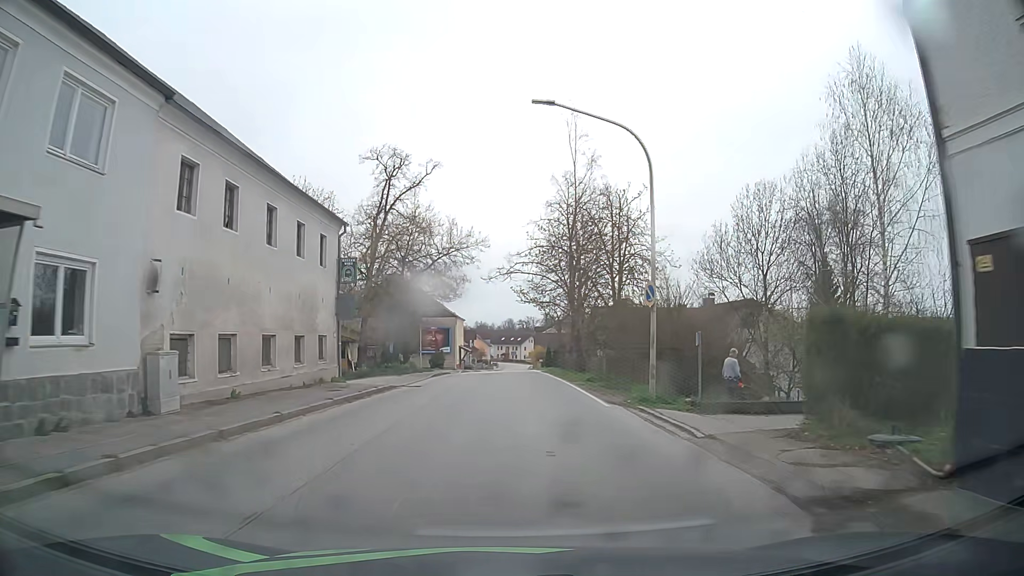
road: secondary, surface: asphalt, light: Day
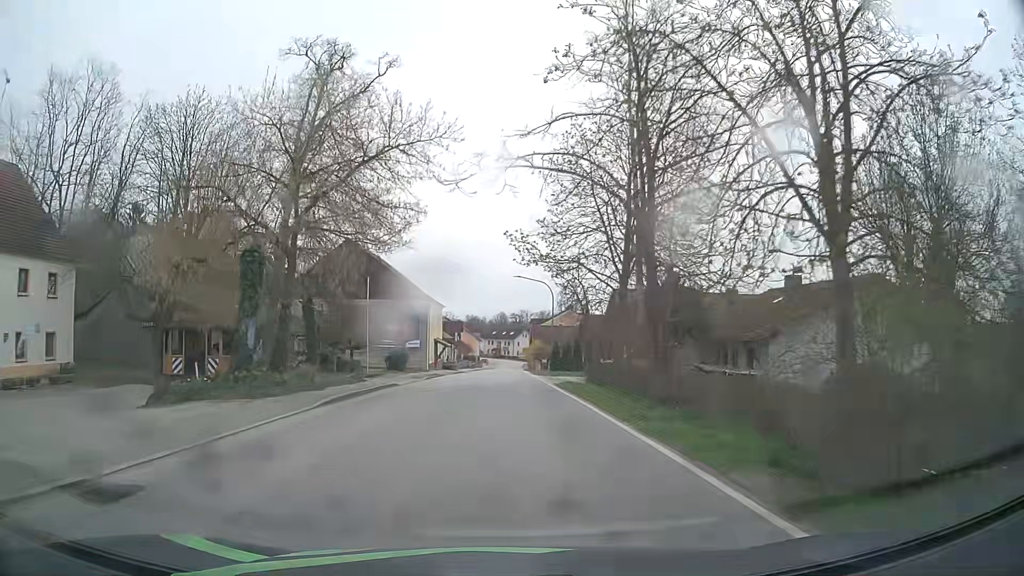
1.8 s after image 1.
(+0.4, +20.2) m; +1°
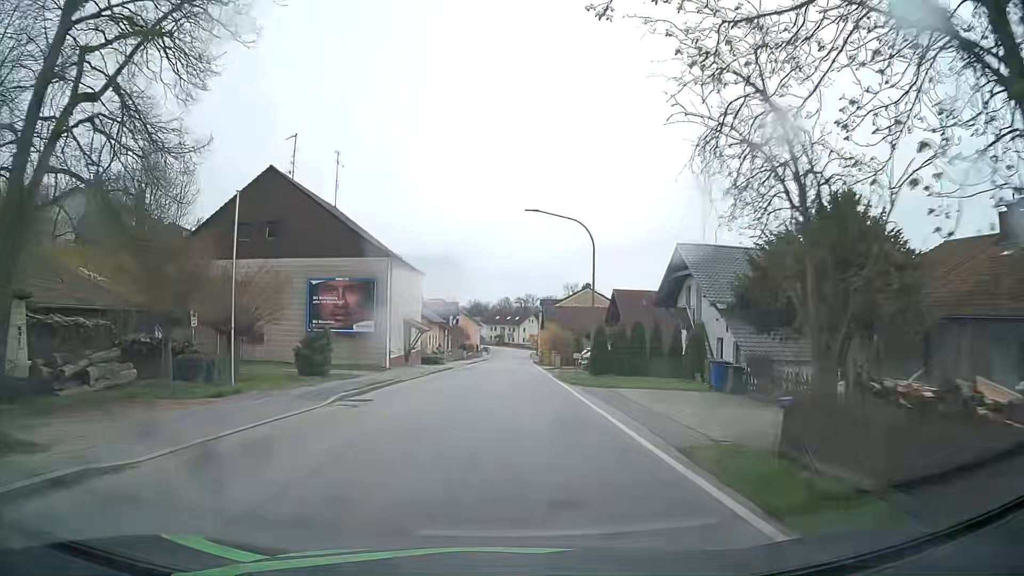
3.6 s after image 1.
(0.0, +20.9) m; 0°
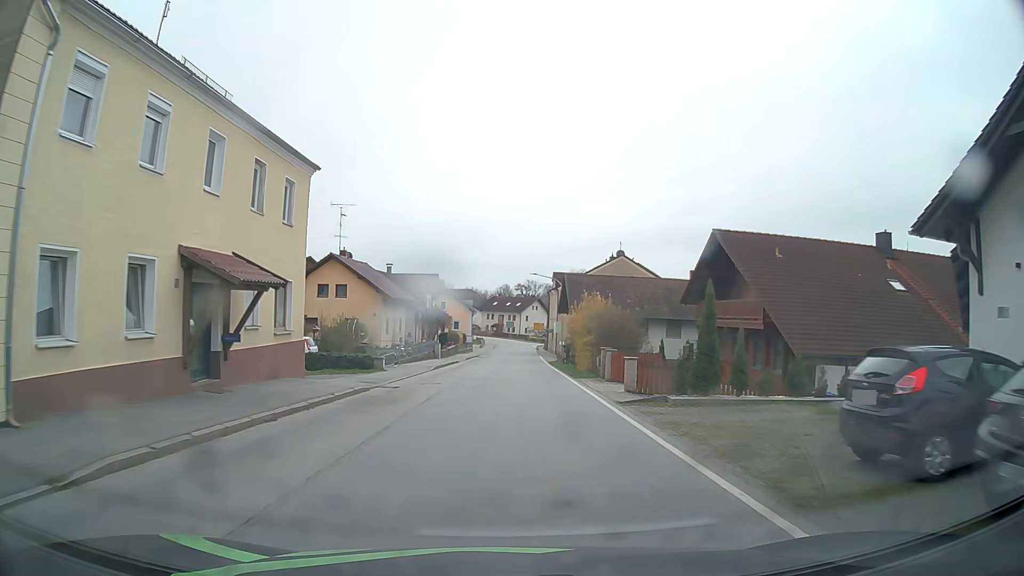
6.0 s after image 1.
(0.0, +29.3) m; 0°
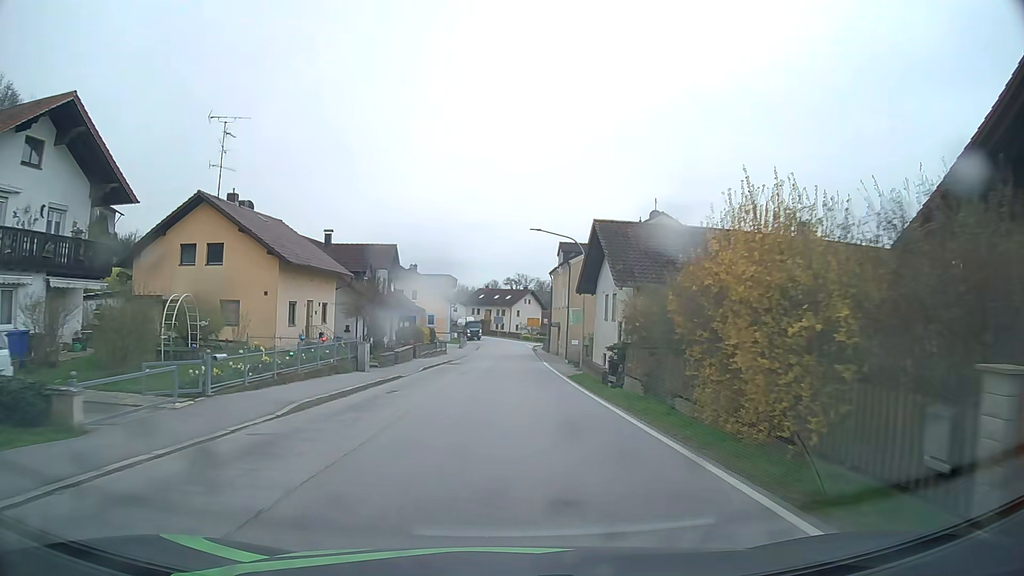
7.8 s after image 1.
(+0.1, +22.1) m; +1°
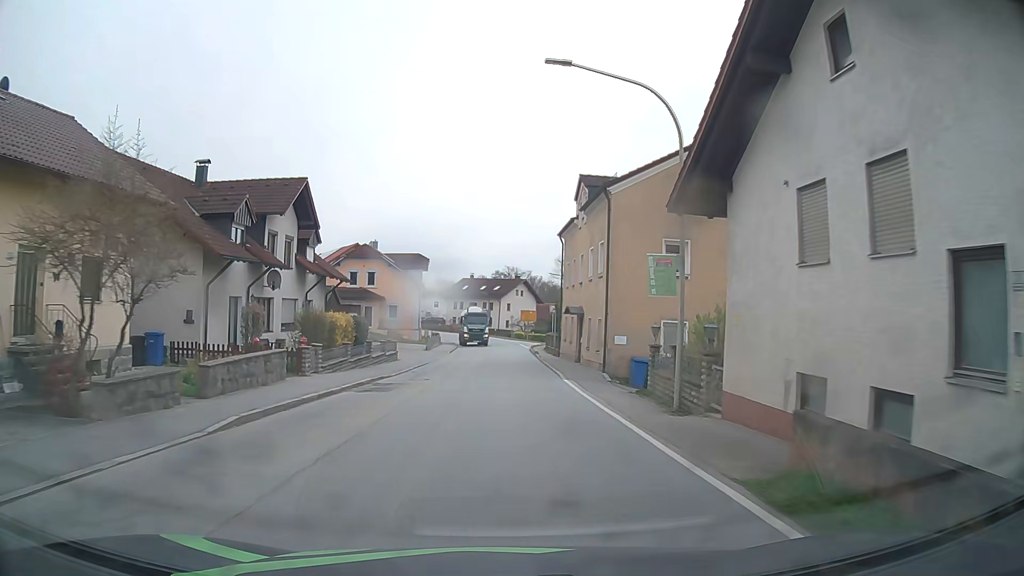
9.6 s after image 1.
(+0.2, +21.6) m; +1°
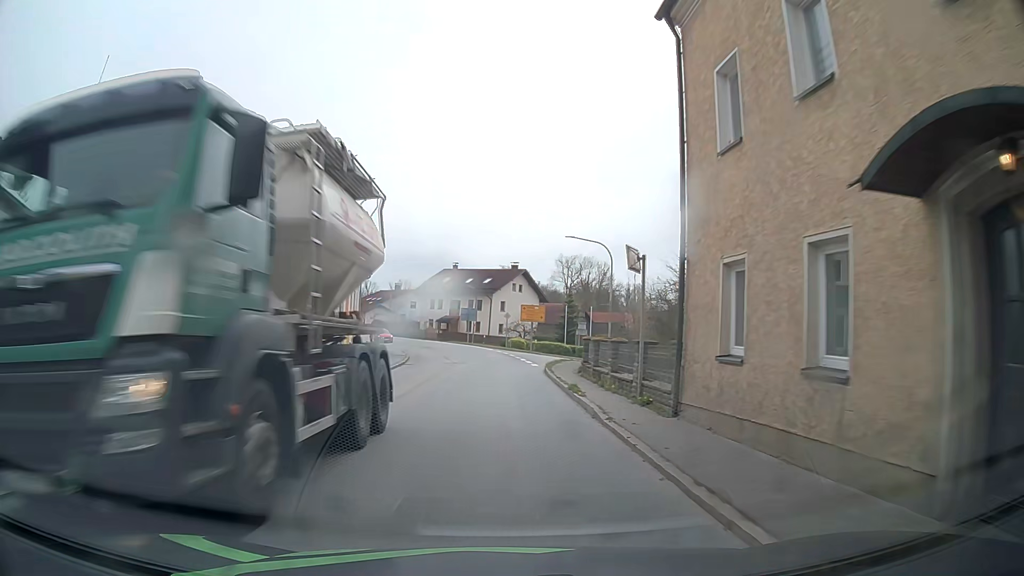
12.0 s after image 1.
(+0.3, +28.9) m; +1°
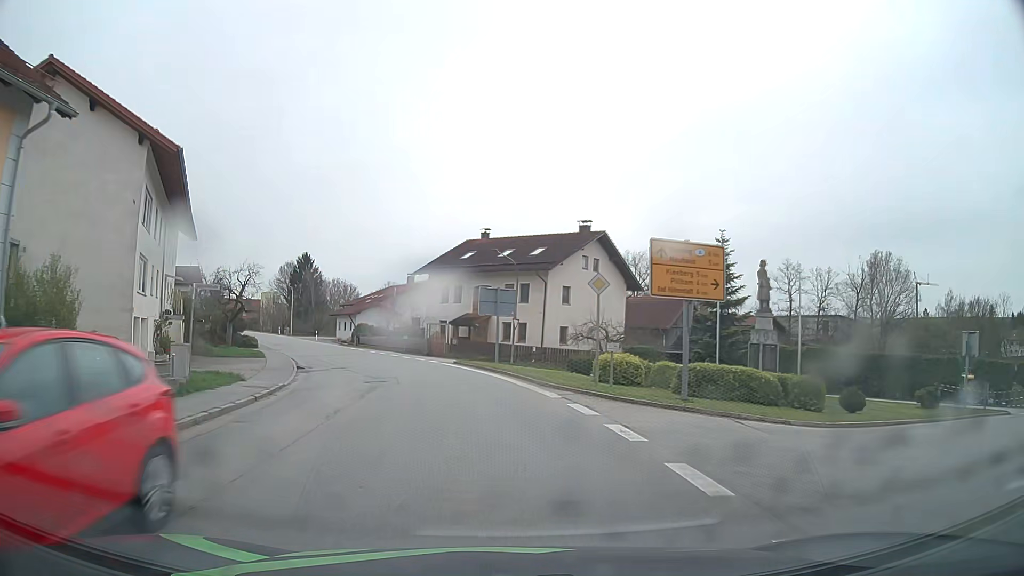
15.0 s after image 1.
(-0.8, +37.5) m; -5°
(0, +10) (-2, +20) (-4, +30) (-7, +39) (-11, +48) (-15, +57) (-20, +66) (-25, +75) (-30, +84) (-35, +92) m
